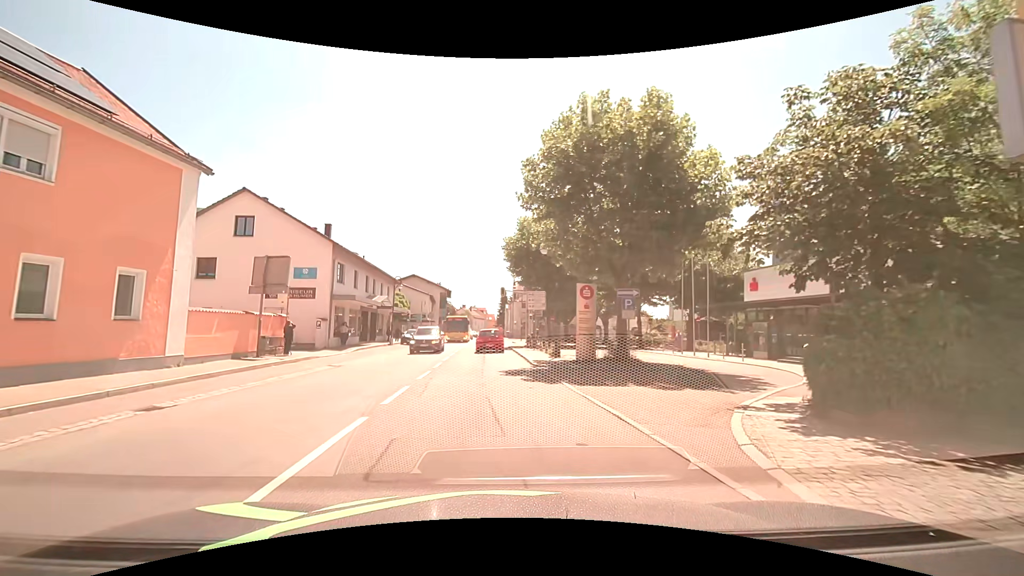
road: secondary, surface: asphalt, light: Day
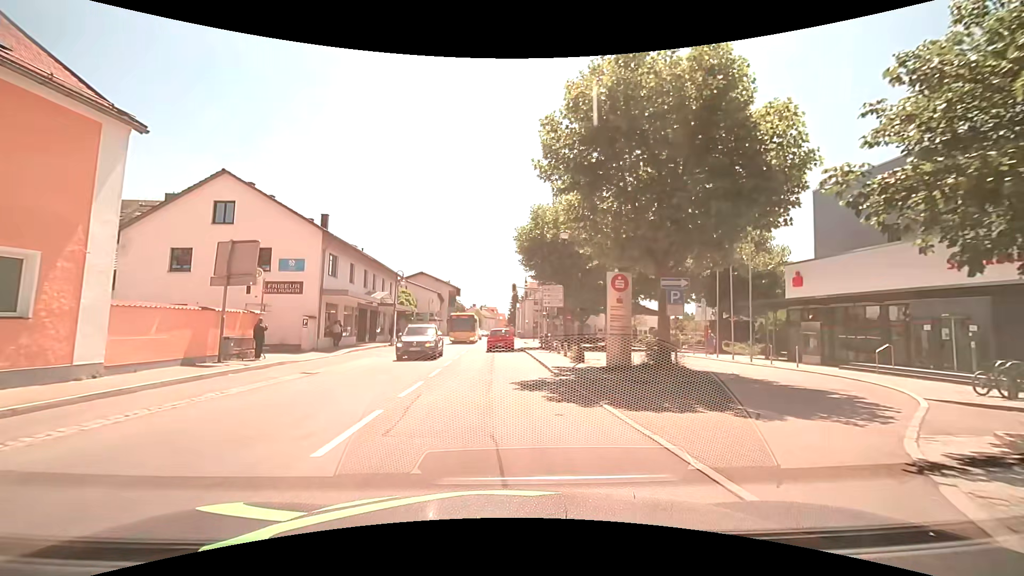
(-0.1, +3.9) m; -1°
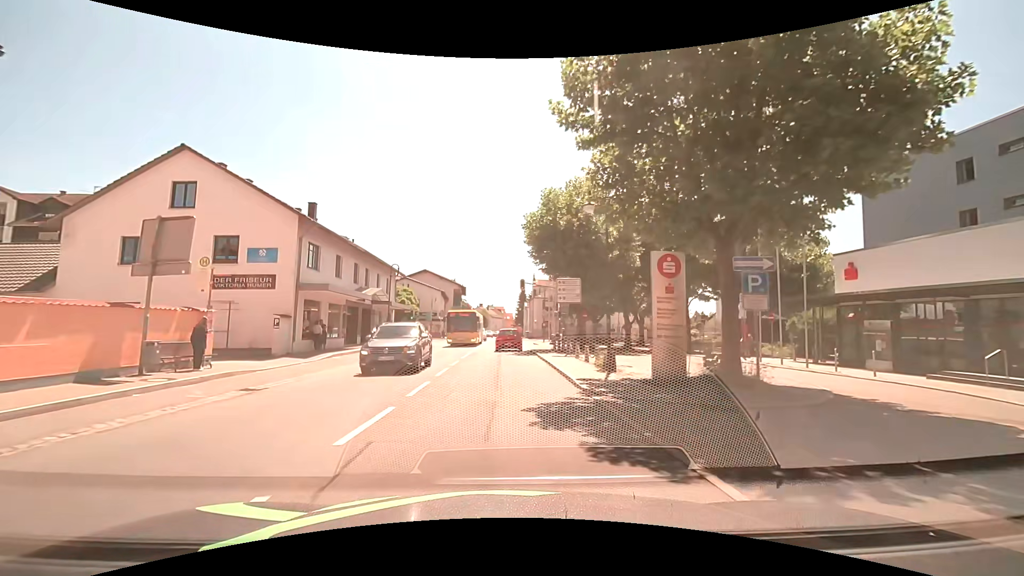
(-0.1, +4.3) m; -2°
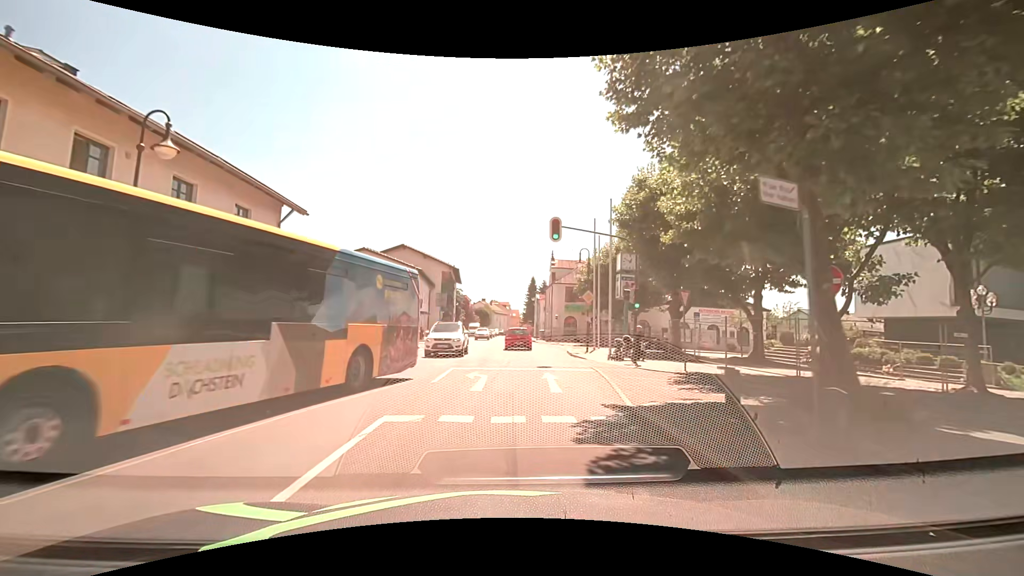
(0.0, +24.9) m; 0°
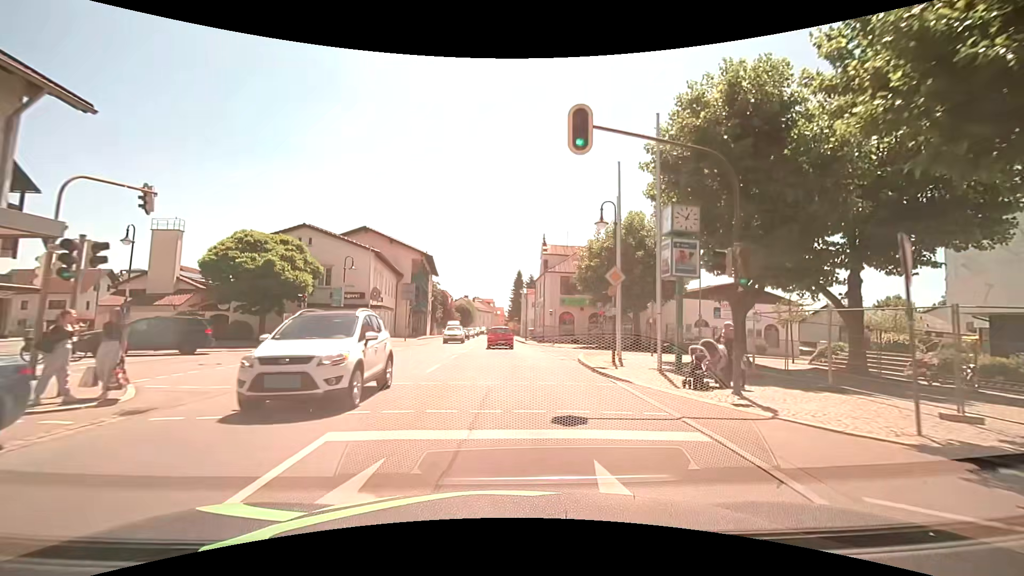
(+0.2, +10.6) m; +2°
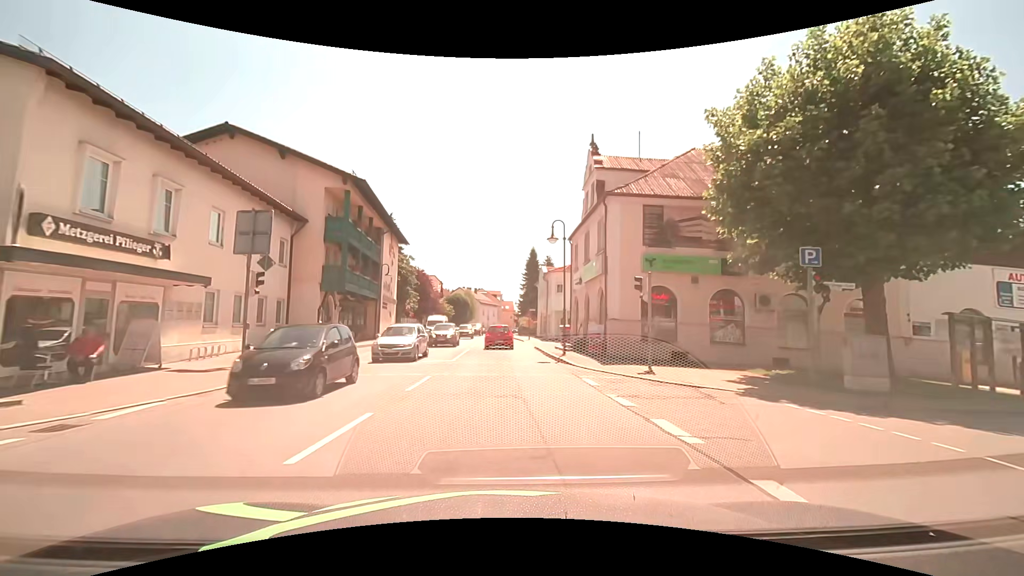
(+0.1, +28.4) m; -1°
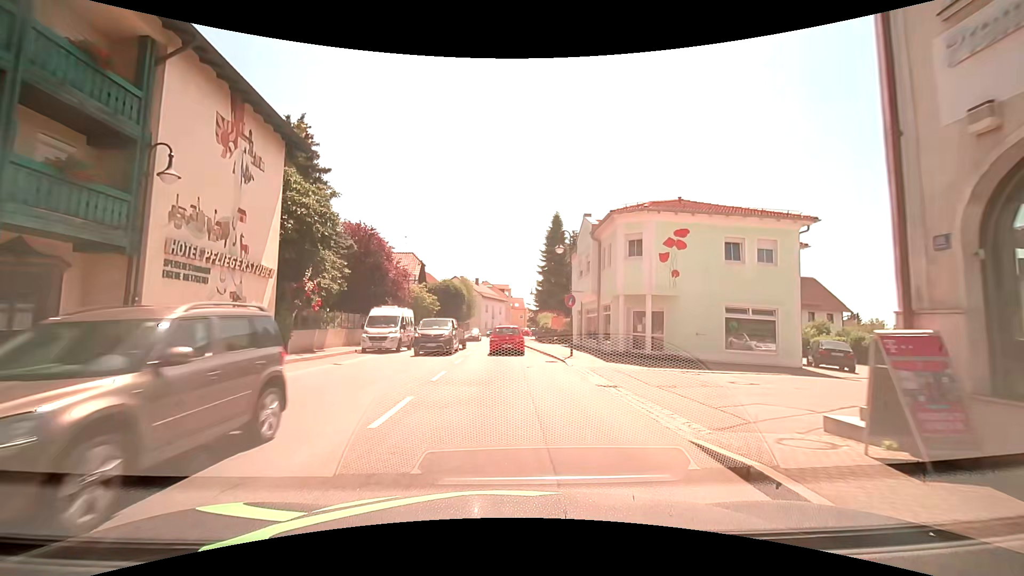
(-0.2, +25.9) m; -1°
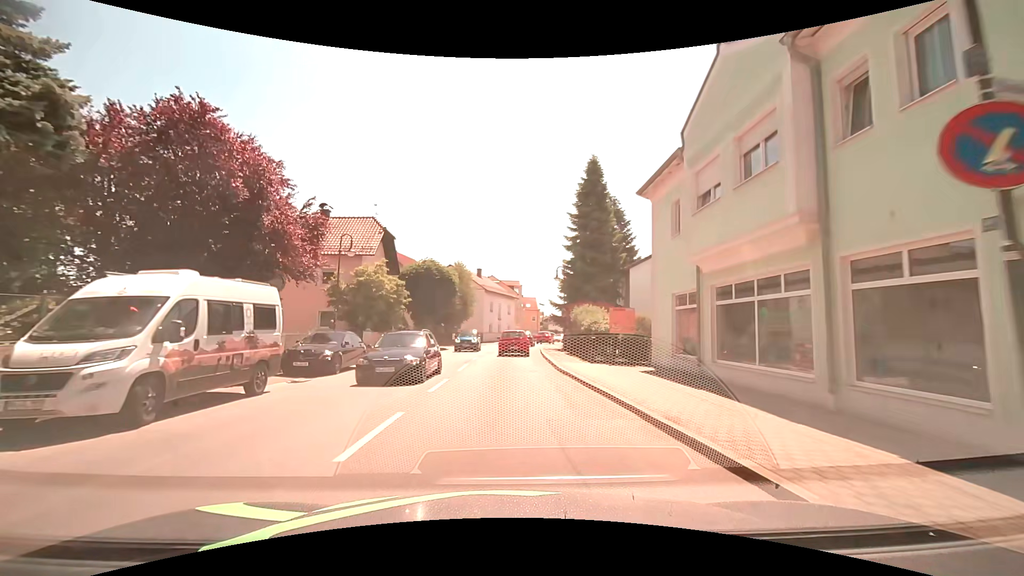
(0.0, +19.8) m; -1°
(0, +10) (0, +20) (0, +30) (+1, +40) (+2, +50) (+3, +60) (+6, +69) (+9, +79) (+13, +88) (+17, +97) m
